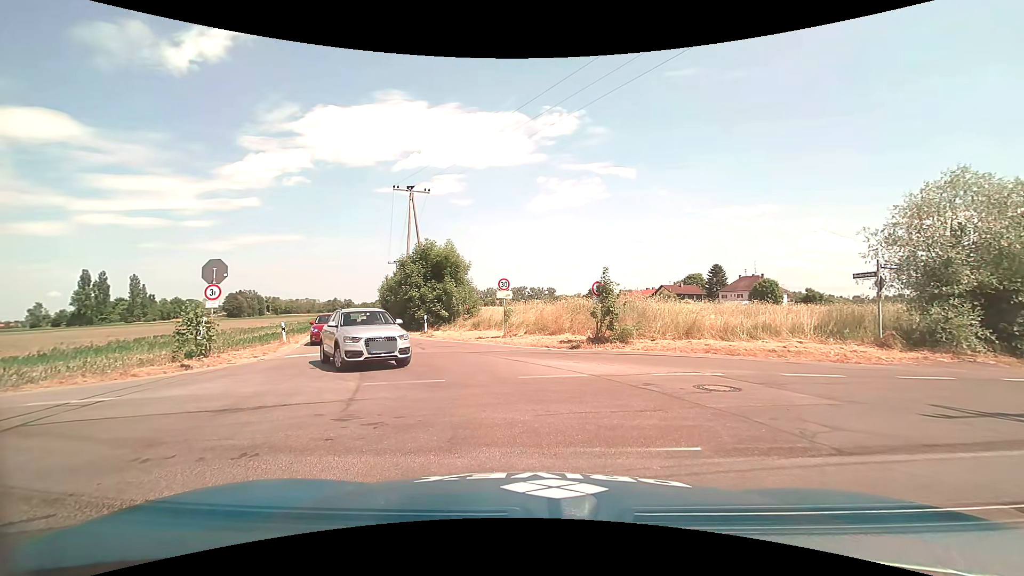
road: unclassified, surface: asphalt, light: Day
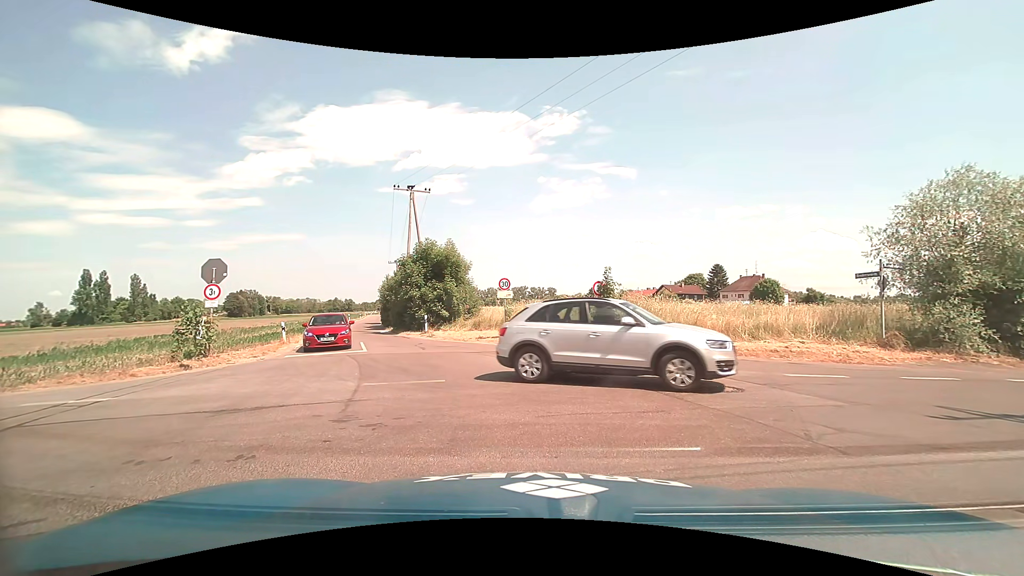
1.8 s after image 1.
(0.0, +0.2) m; 0°
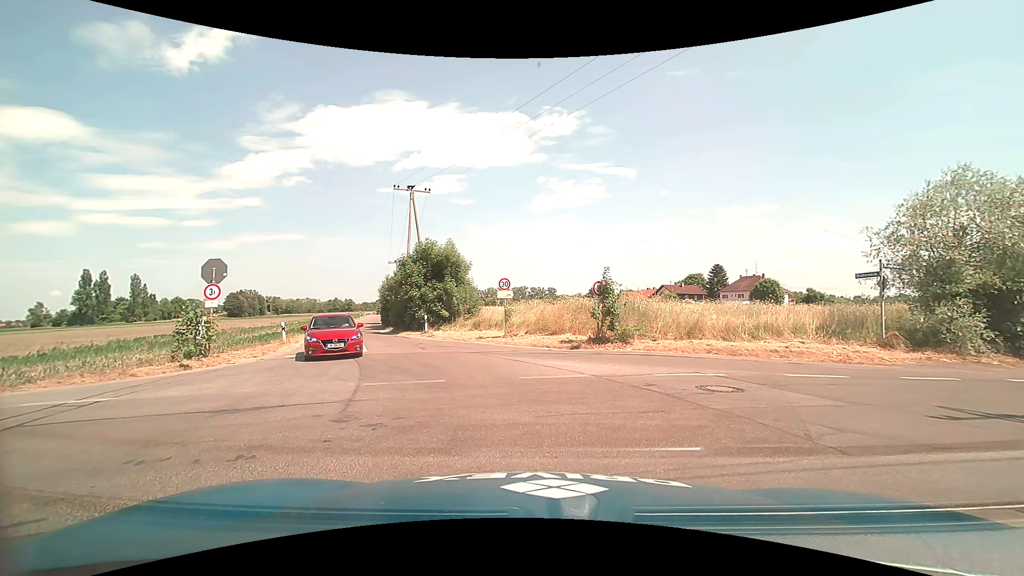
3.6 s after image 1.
(0.0, 0.0) m; 0°
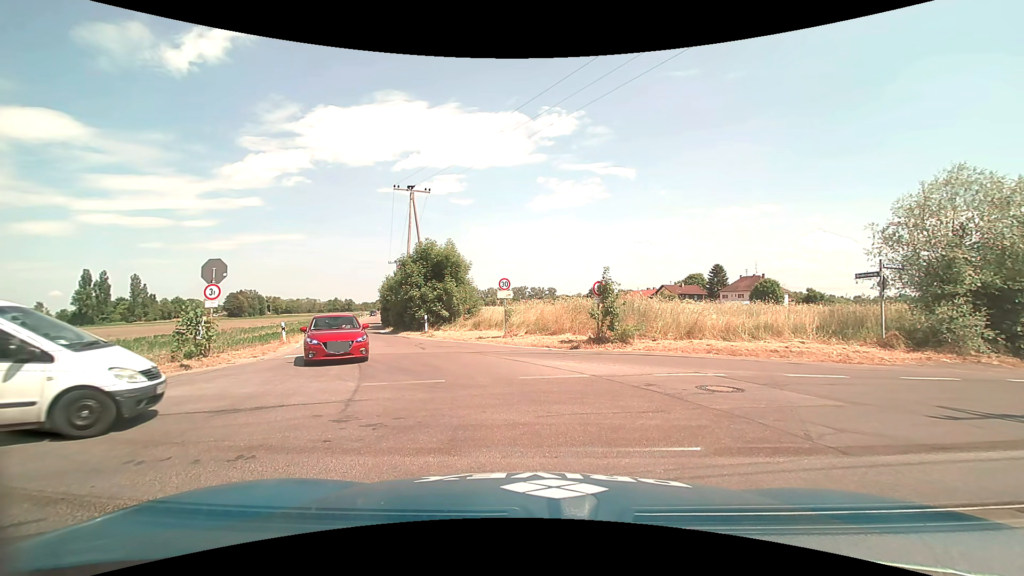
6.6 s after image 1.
(0.0, 0.0) m; 0°
